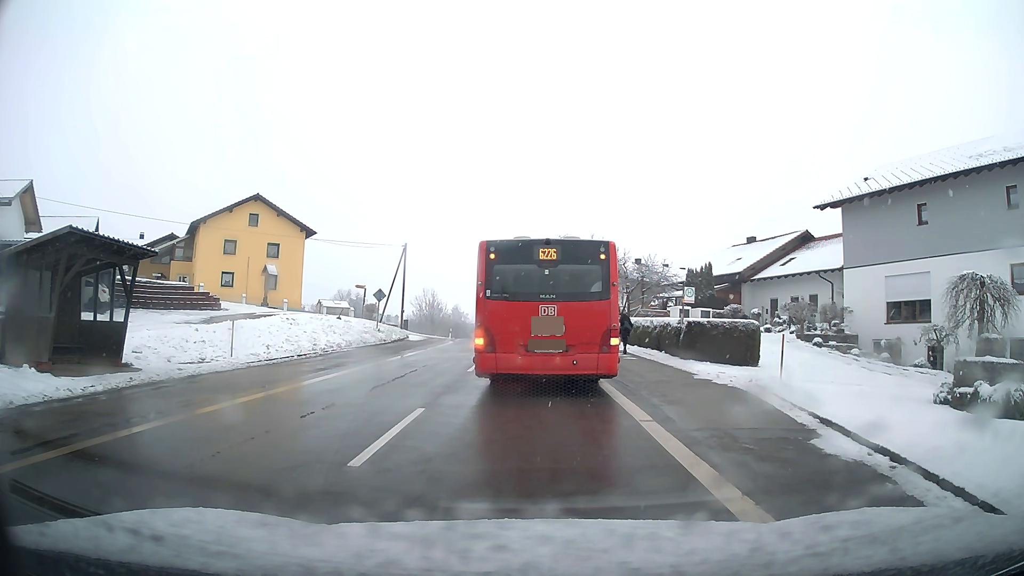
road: tertiary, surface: asphalt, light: Day
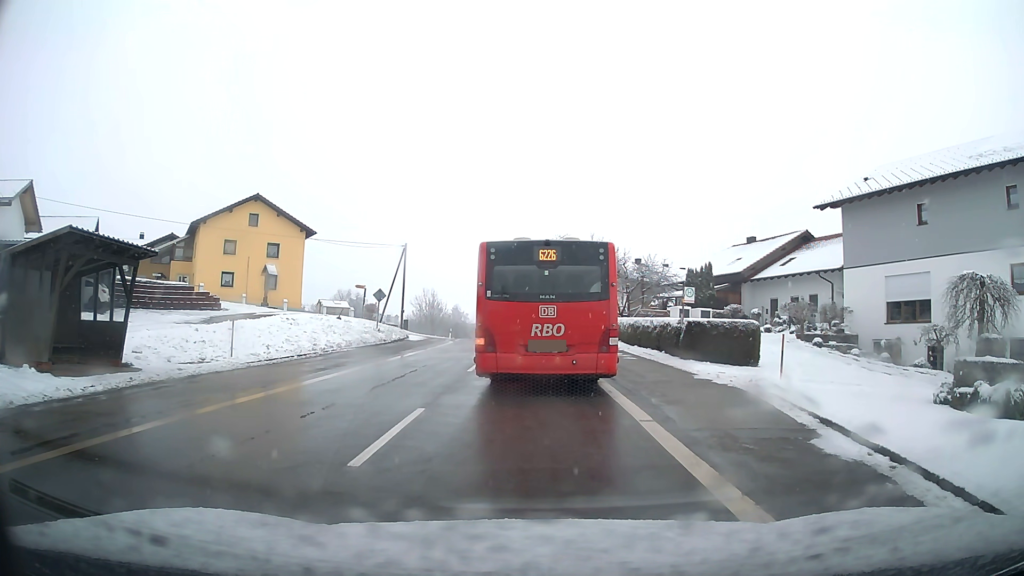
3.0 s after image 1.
(0.0, 0.0) m; 0°
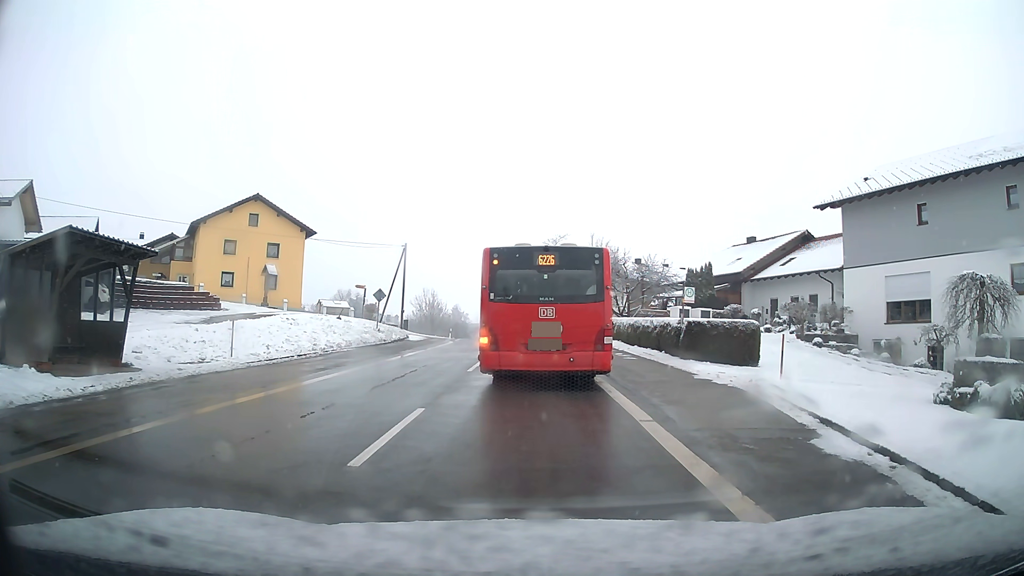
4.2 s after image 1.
(0.0, 0.0) m; 0°
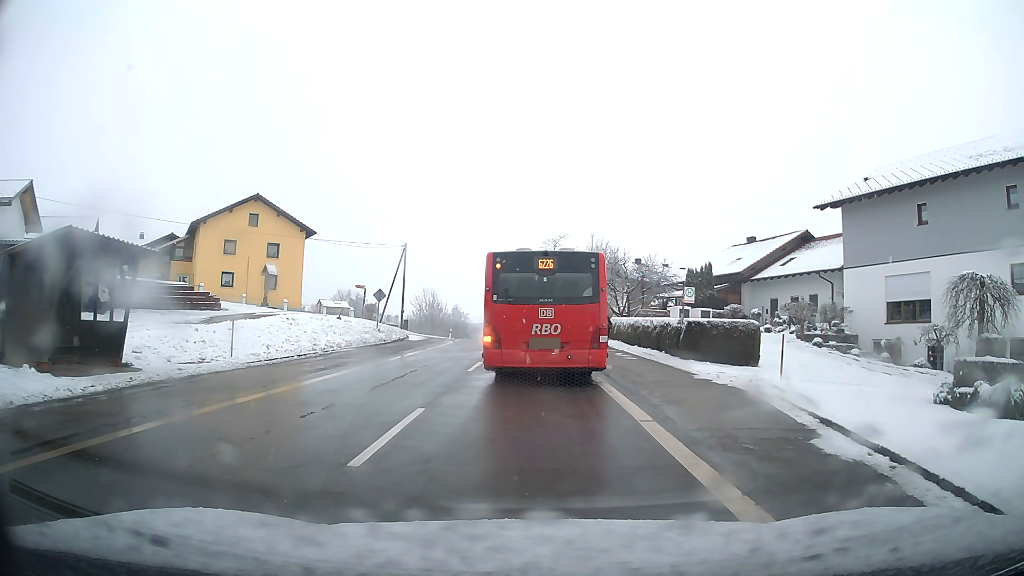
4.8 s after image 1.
(0.0, 0.0) m; 0°
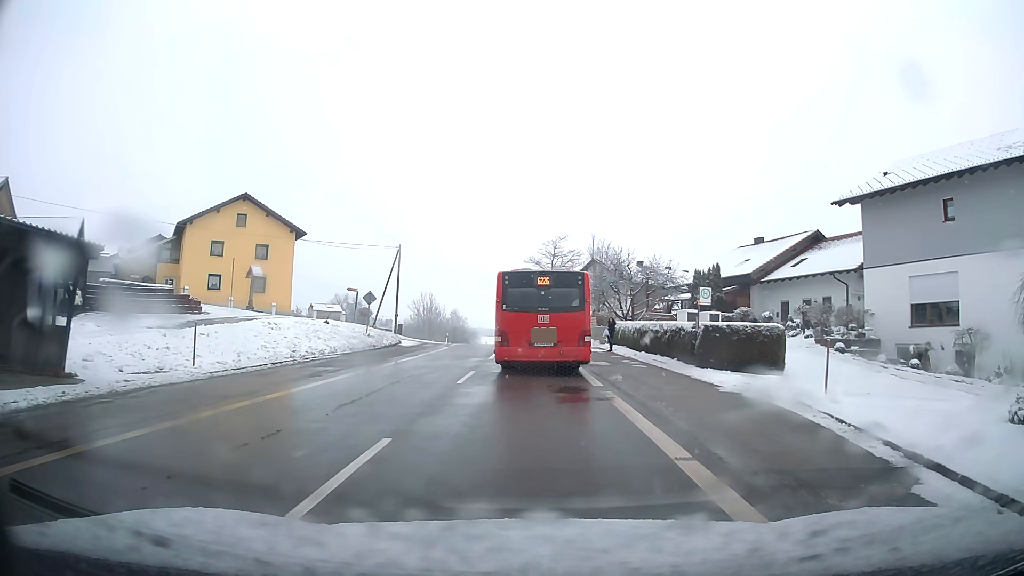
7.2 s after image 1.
(0.0, +2.5) m; 0°
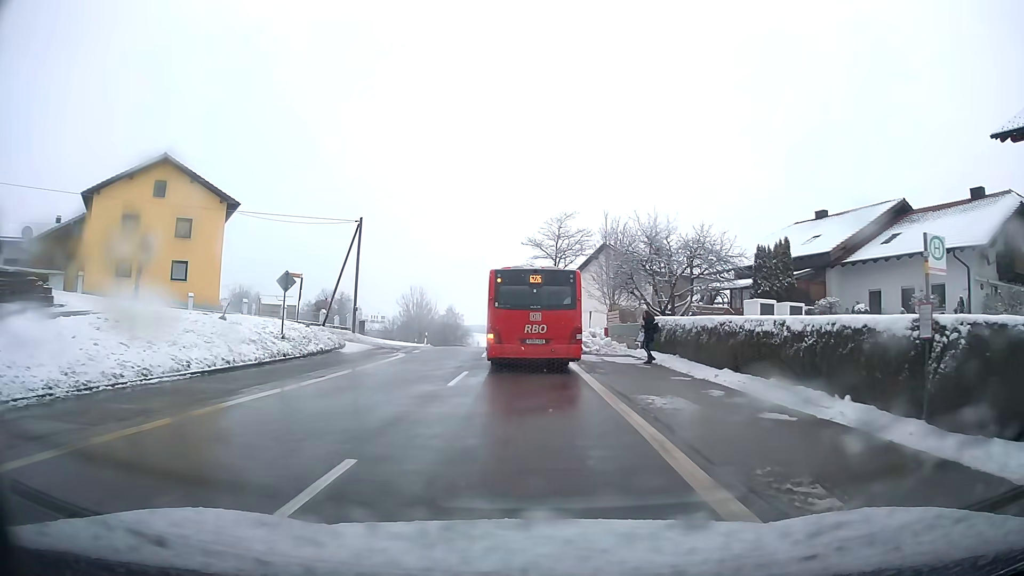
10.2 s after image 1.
(0.0, +13.5) m; 0°
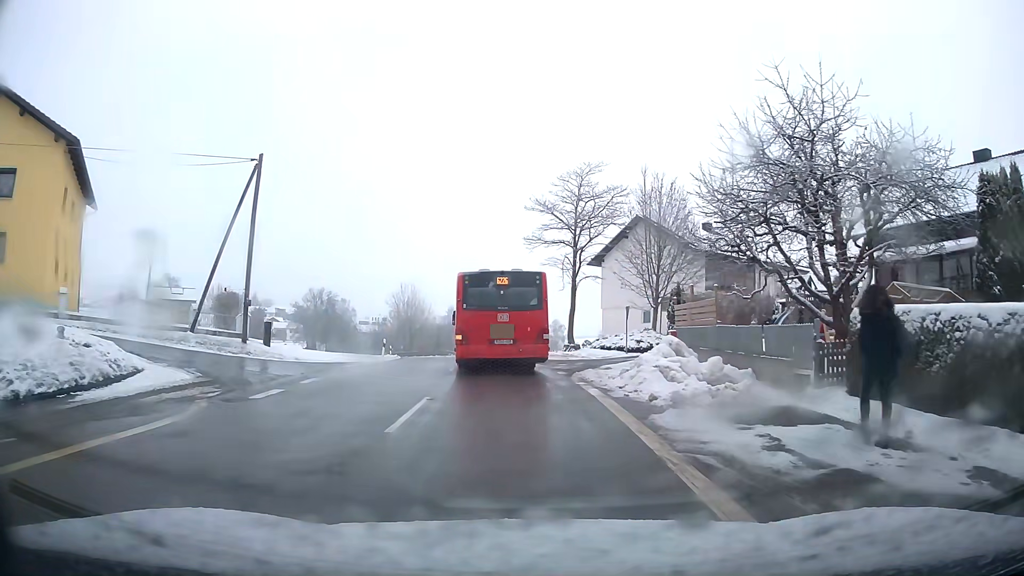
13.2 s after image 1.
(-0.1, +18.1) m; -1°
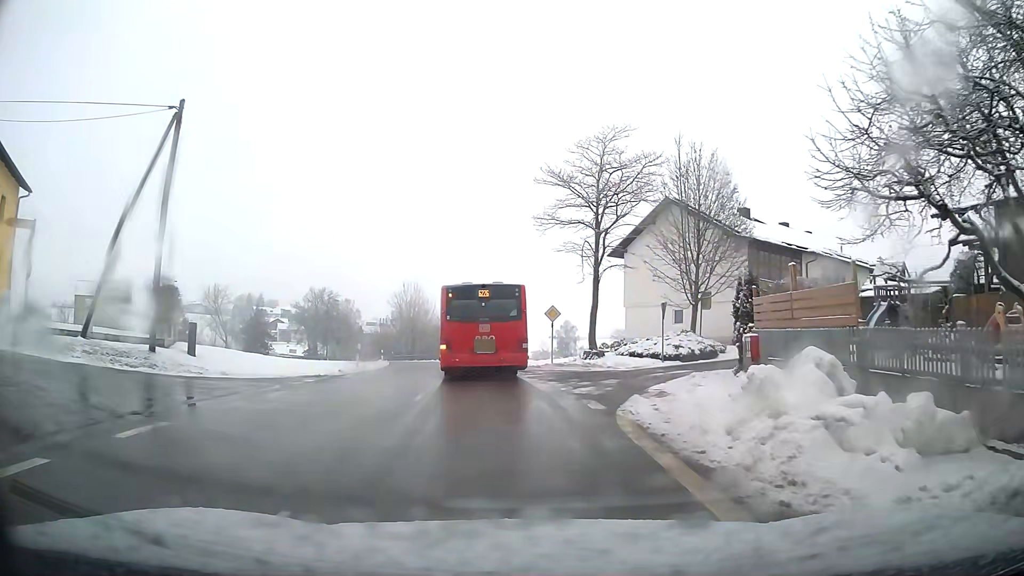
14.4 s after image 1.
(-0.1, +7.7) m; -1°
(0, +10) (-1, +20) (-2, +30) (-4, +40) (-6, +50) (-8, +59) (-11, +69) (-14, +78) (-18, +87) (-23, +96) m
